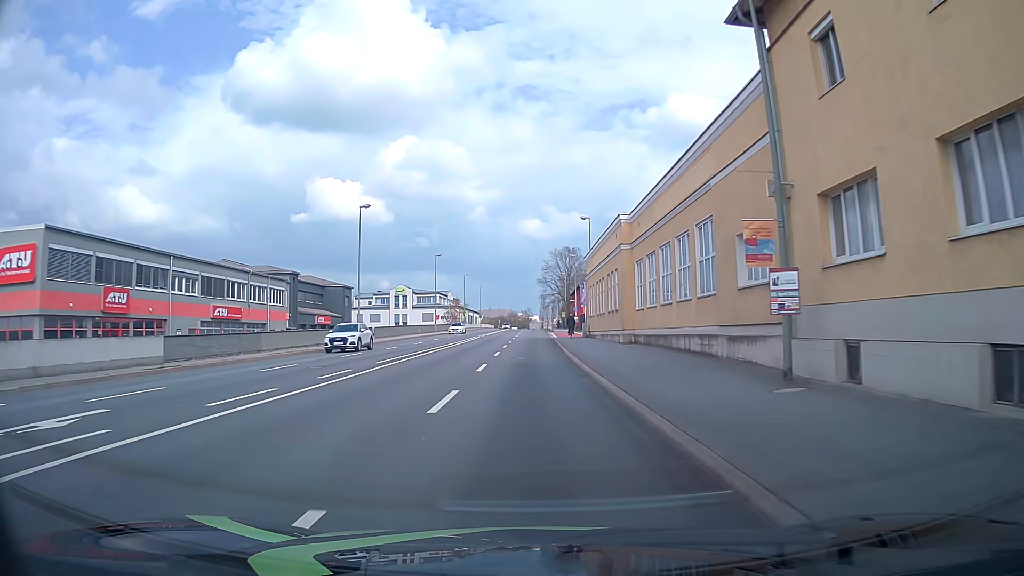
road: primary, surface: asphalt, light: Day
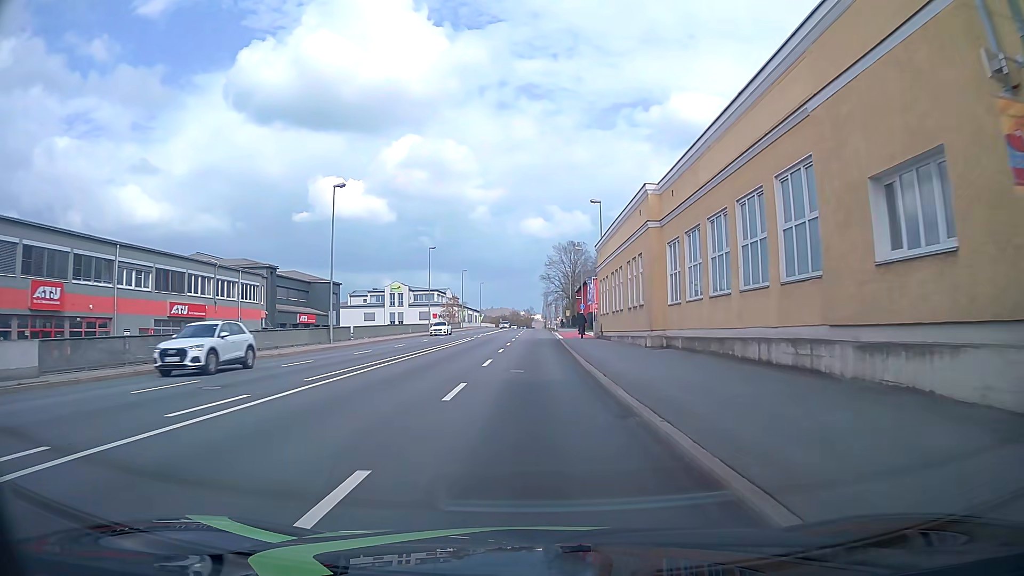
(0.0, +7.6) m; 0°
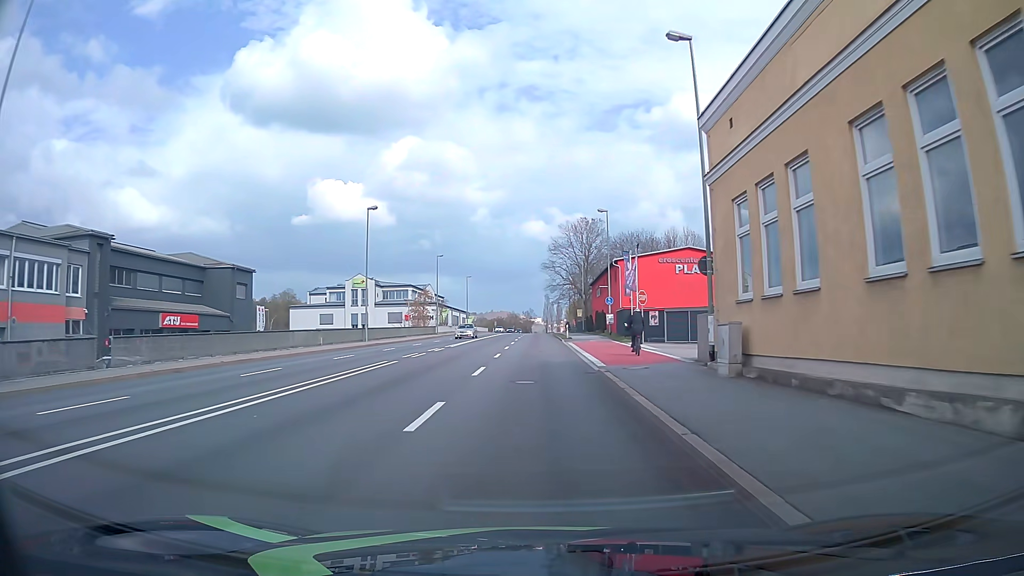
(0.0, +30.7) m; 0°
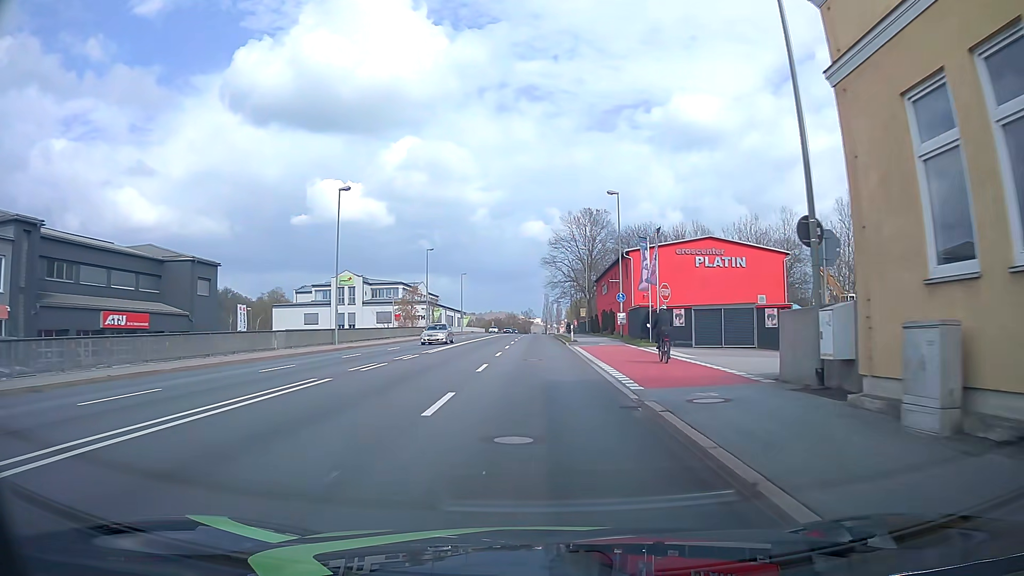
(0.0, +7.7) m; 0°
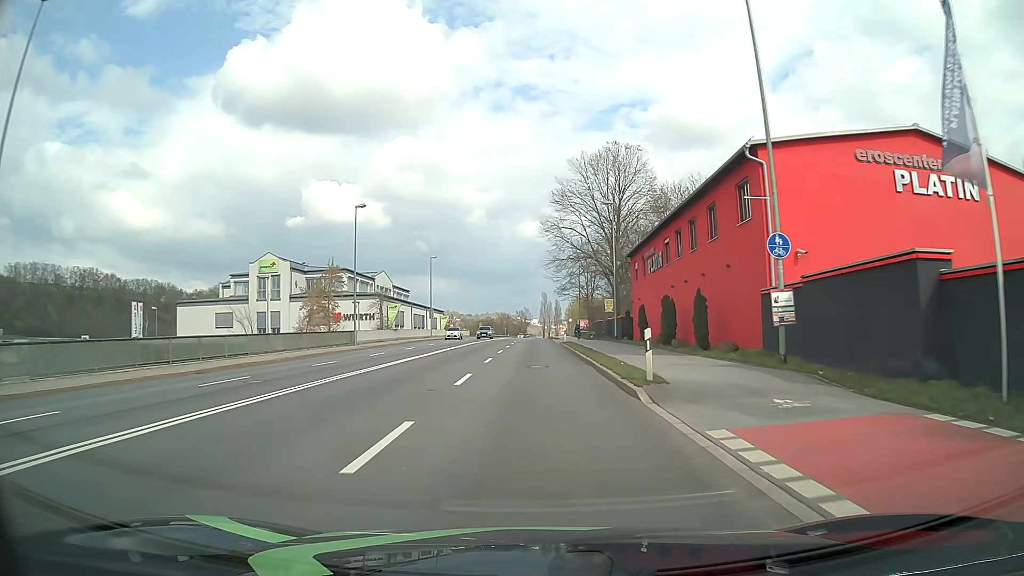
(0.0, +30.9) m; 0°
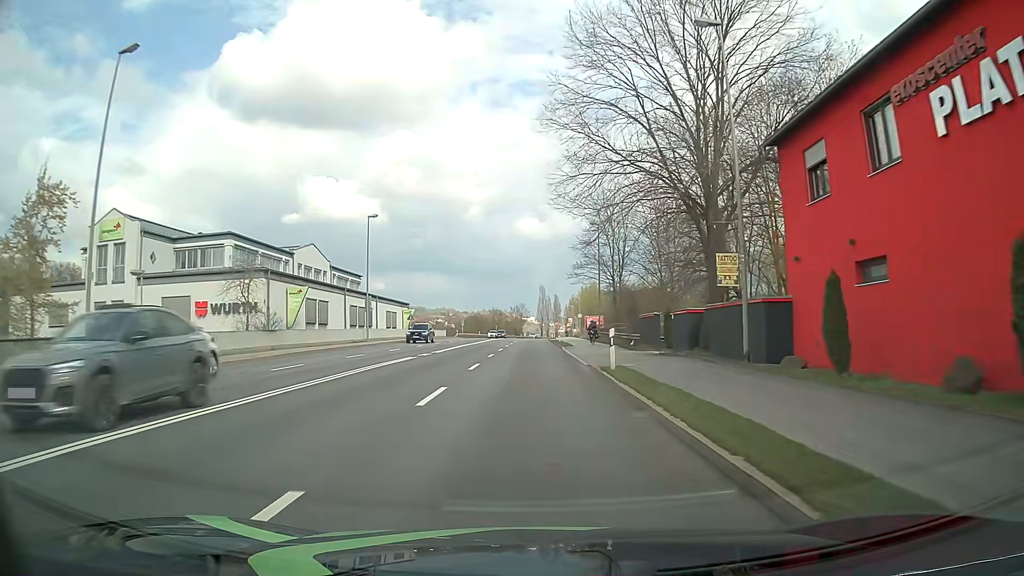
(+0.2, +31.1) m; +1°
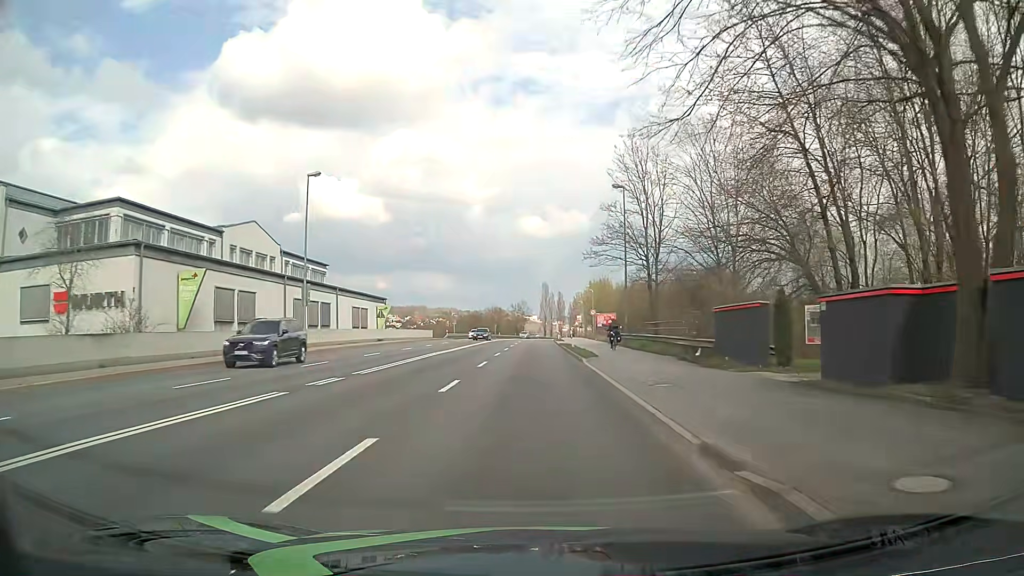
(-0.1, +15.6) m; 0°
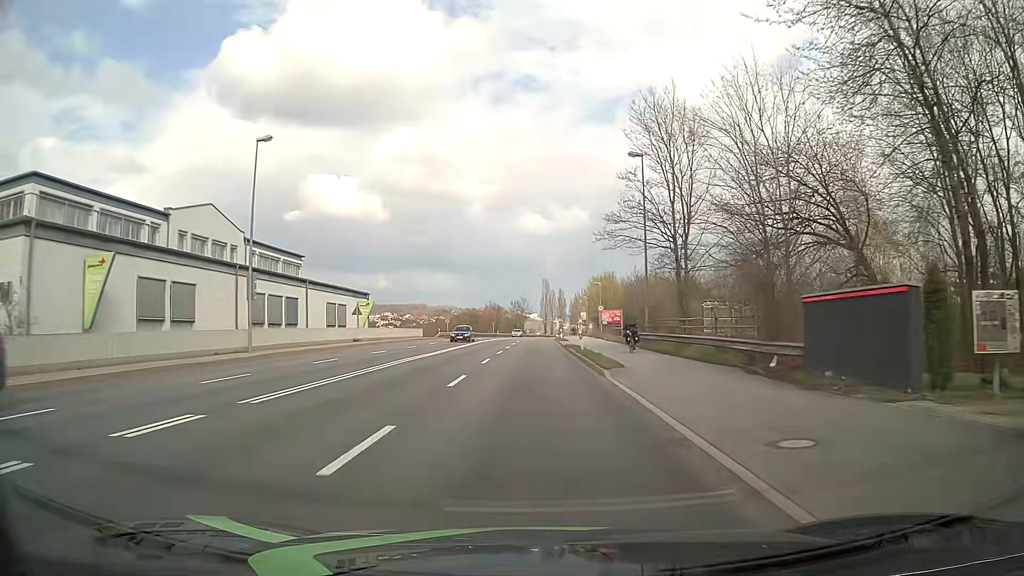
(0.0, +7.8) m; 0°
(0, +10) (0, +20) (0, +30) (0, +40) (0, +50) (+1, +60) (+1, +70) (+1, +80) (+1, +90) (+2, +100) m
